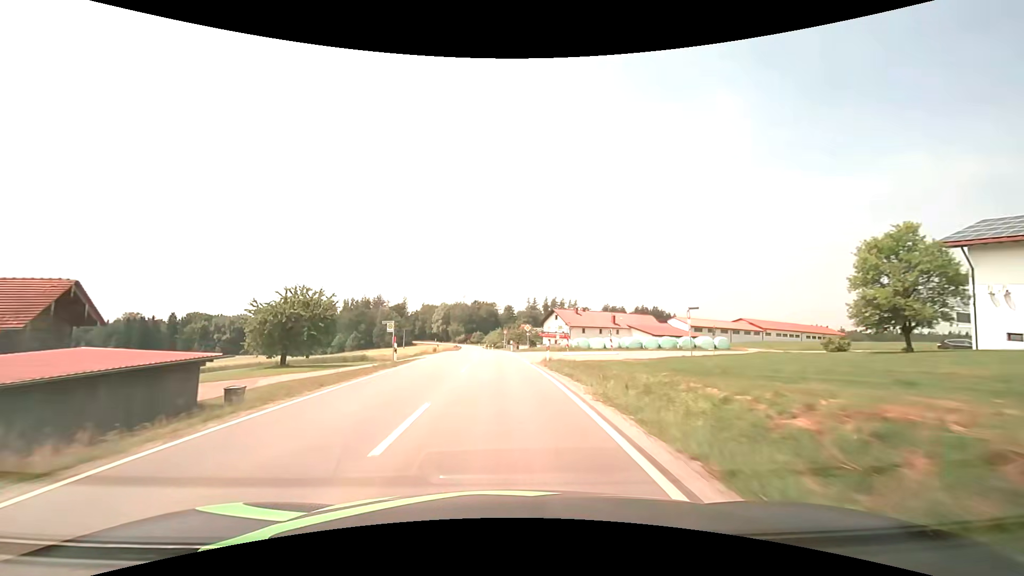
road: secondary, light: Day
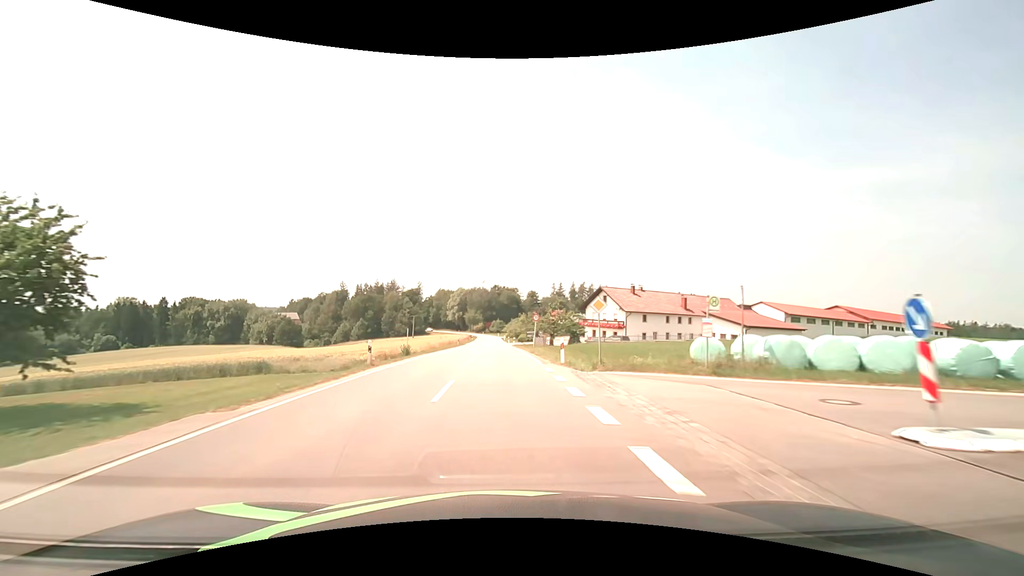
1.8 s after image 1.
(-0.8, +32.3) m; -3°
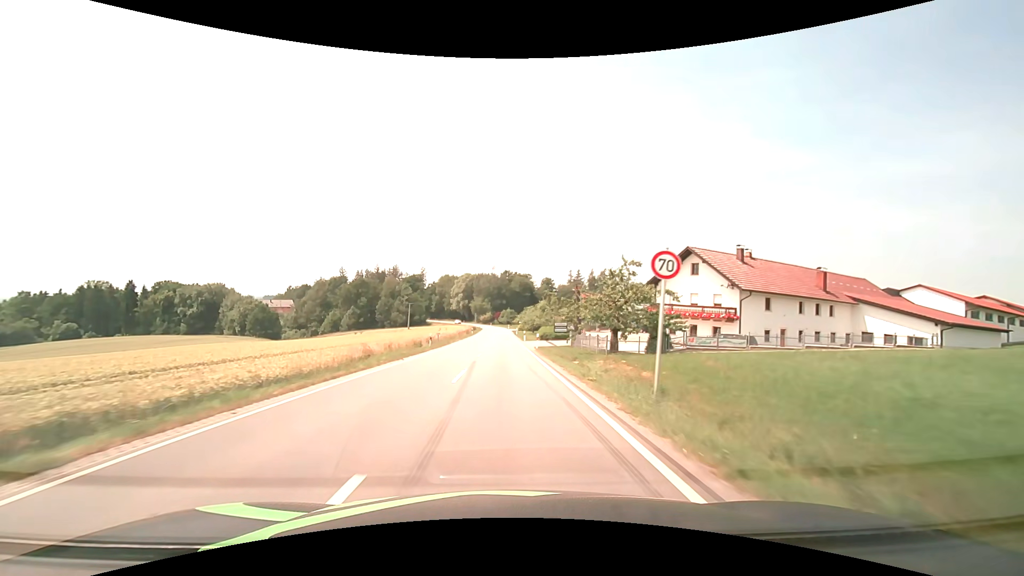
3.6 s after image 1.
(-0.4, +32.6) m; -1°
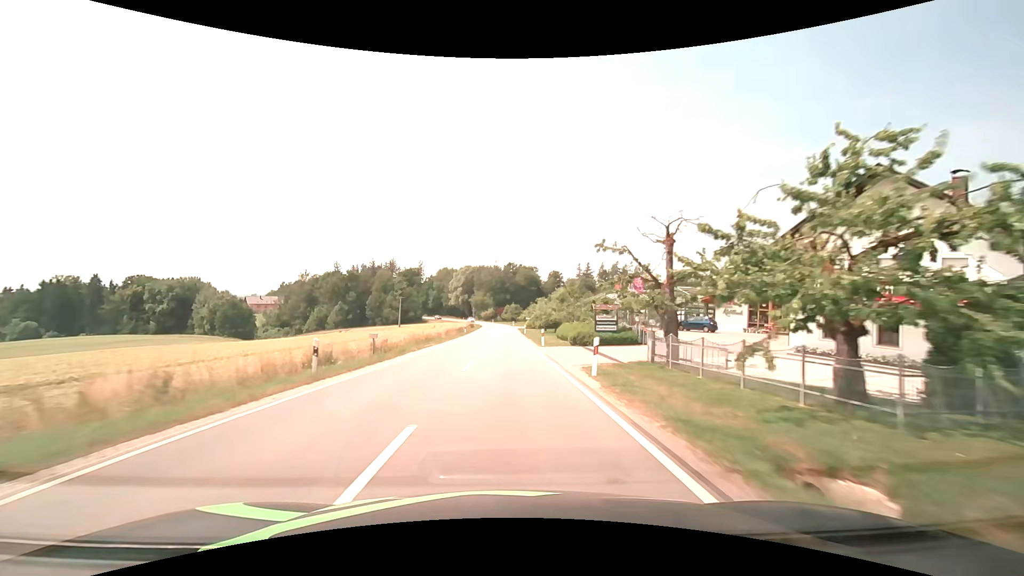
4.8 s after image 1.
(-0.1, +21.9) m; 0°
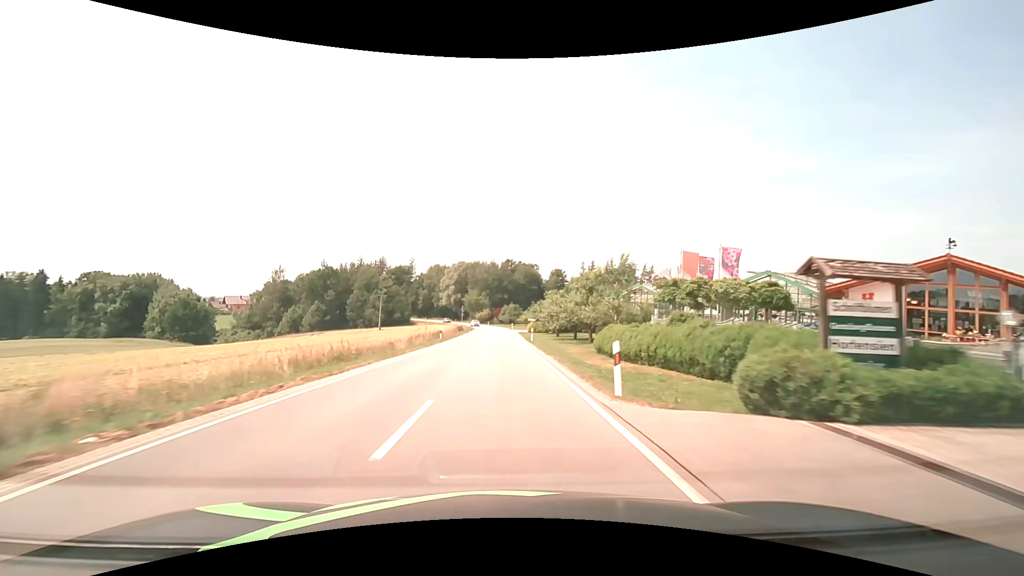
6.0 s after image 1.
(+0.1, +21.7) m; 0°
(0, +10) (0, +20) (0, +30) (0, +40) (0, +50) (0, +60) (0, +70) (0, +80) (-1, +90) (-1, +100) m
